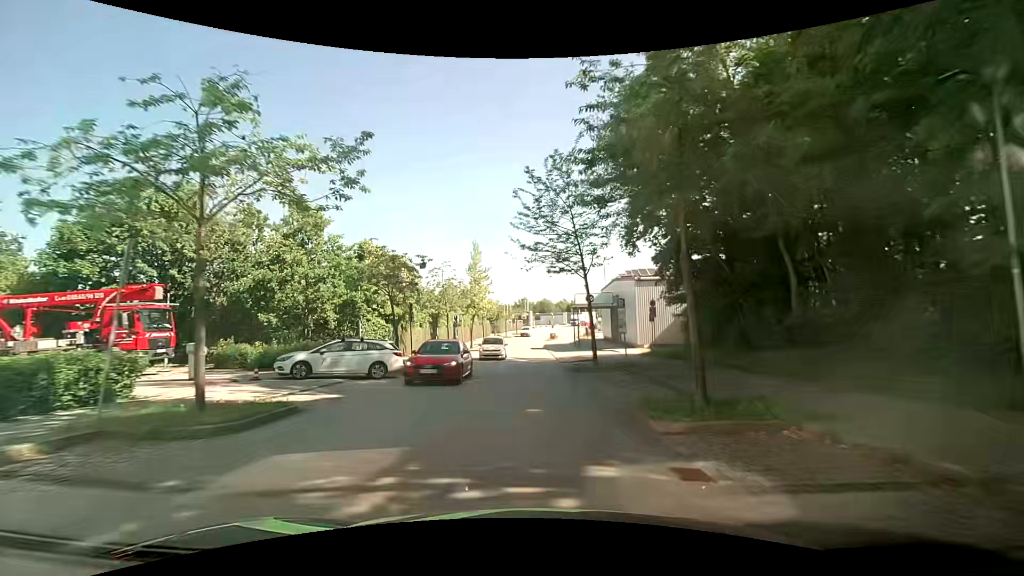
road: residential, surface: asphalt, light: Day
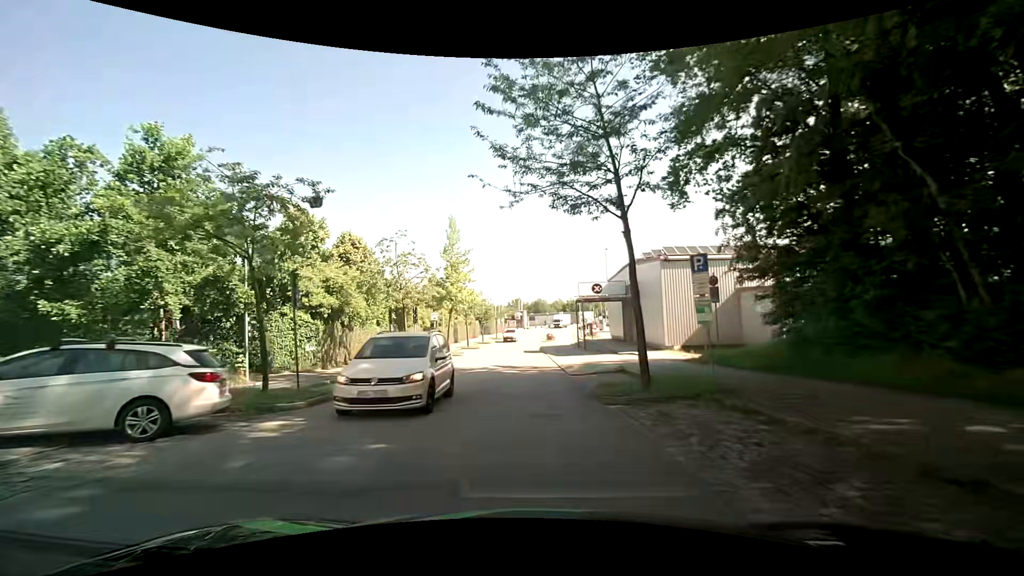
(0.0, +11.1) m; +1°
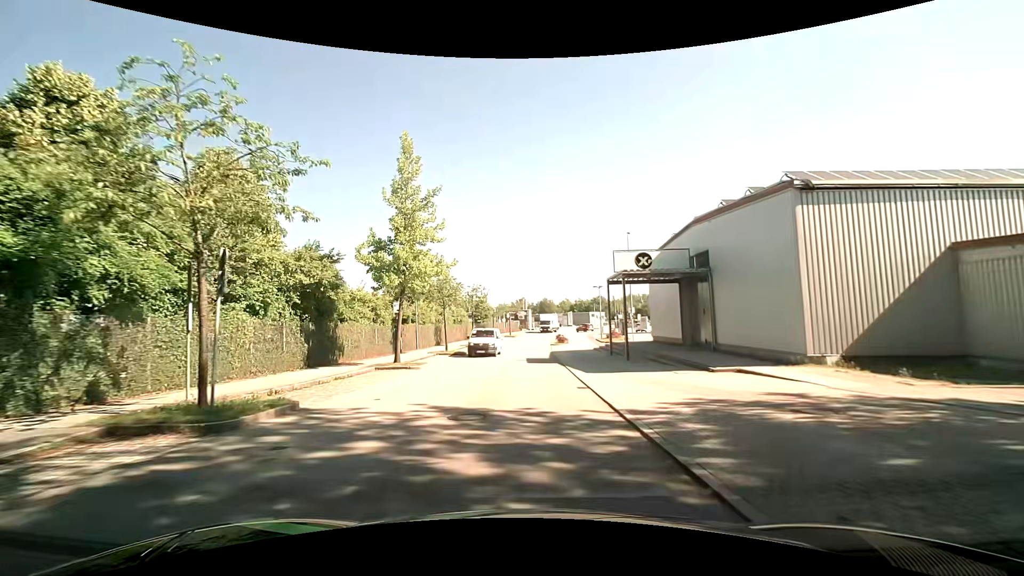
(-0.2, +16.6) m; 0°
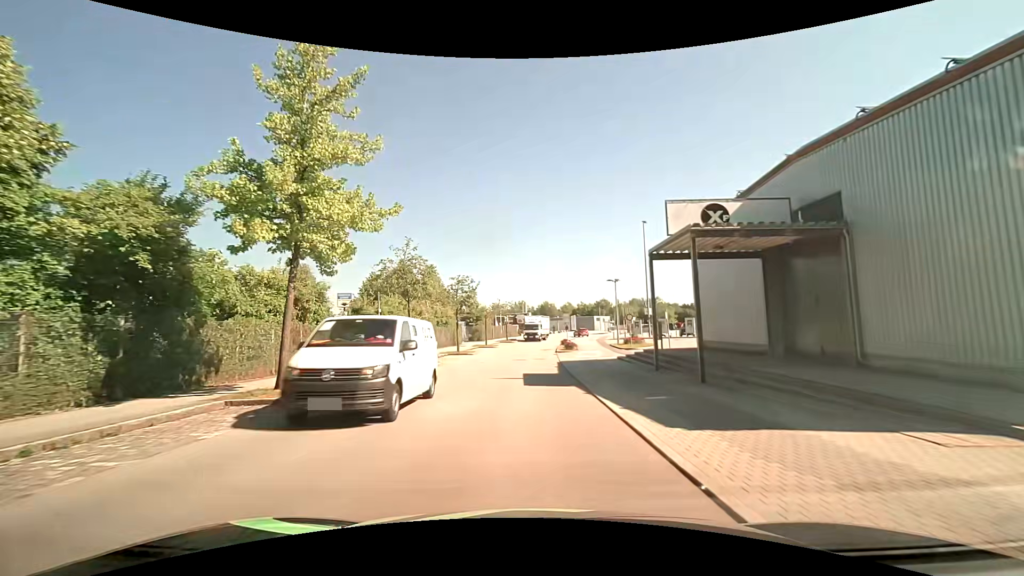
(-0.2, +10.9) m; -1°
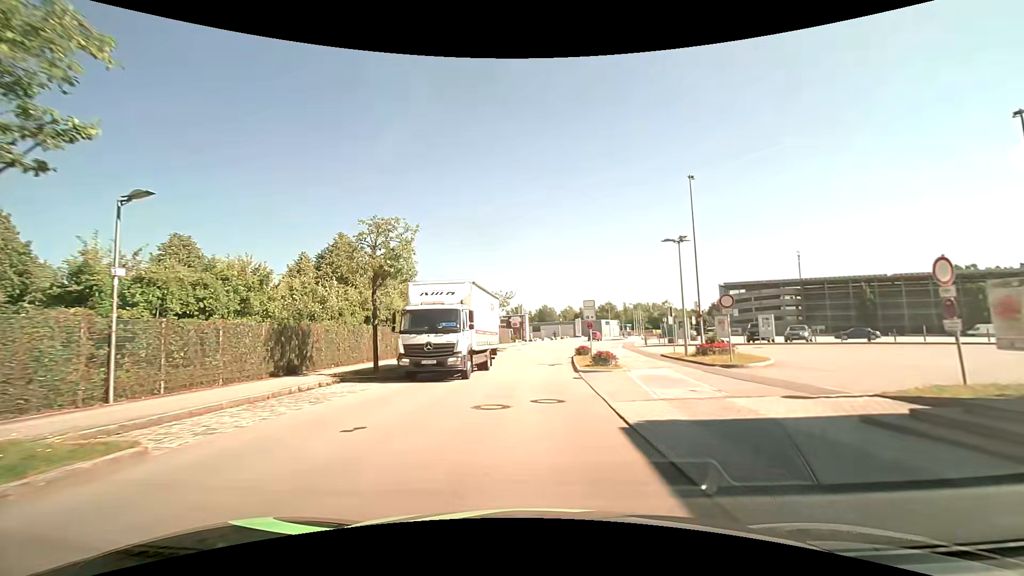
(0.0, +21.1) m; +1°
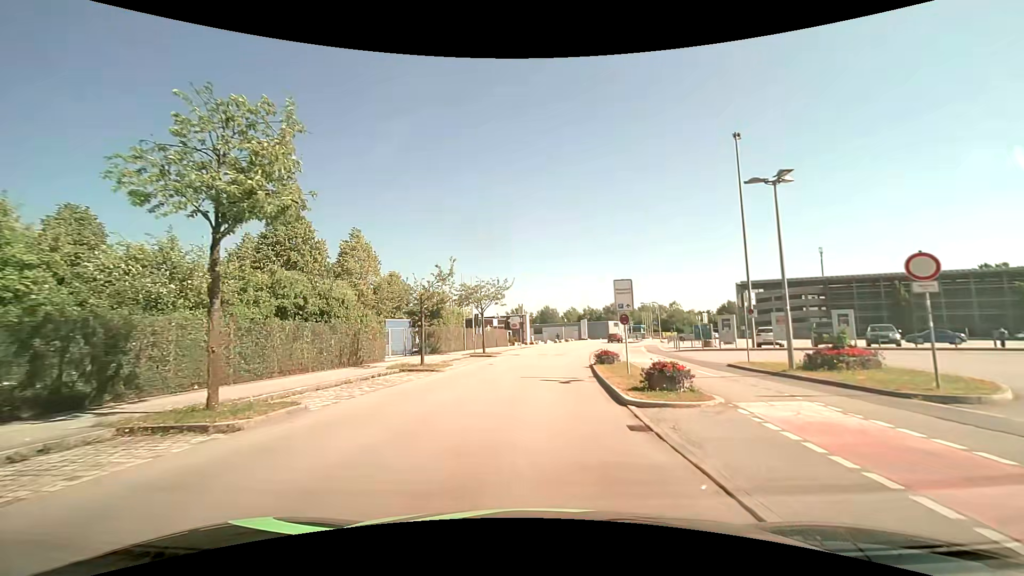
(0.0, +10.2) m; 0°
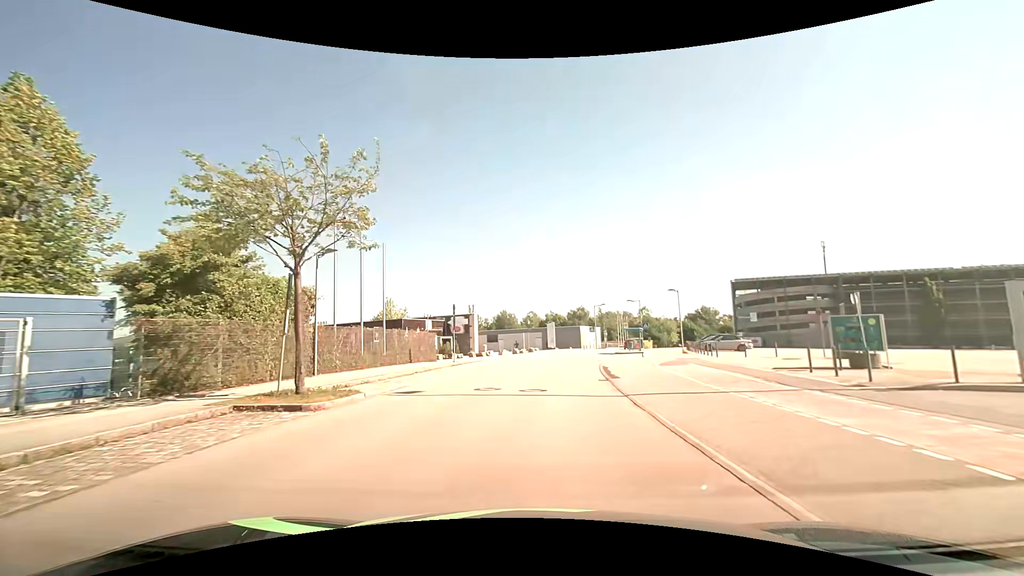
(+0.7, +25.3) m; +5°
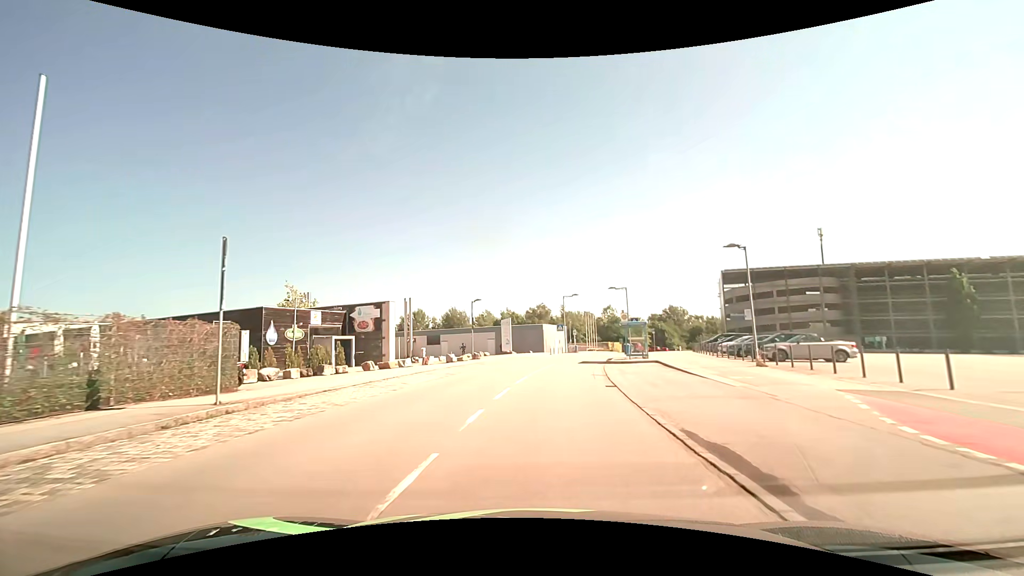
(+0.8, +20.4) m; +5°
(0, +10) (+1, +20) (+2, +30) (+4, +40) (+6, +50) (+9, +59) (+12, +69) (+16, +78) (+19, +87) (+23, +97) m
